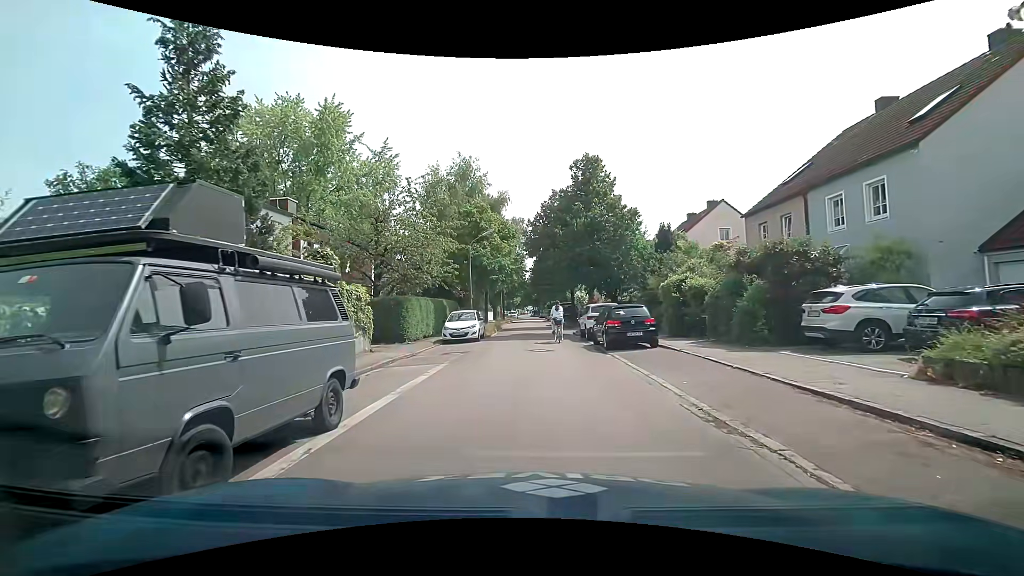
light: Day
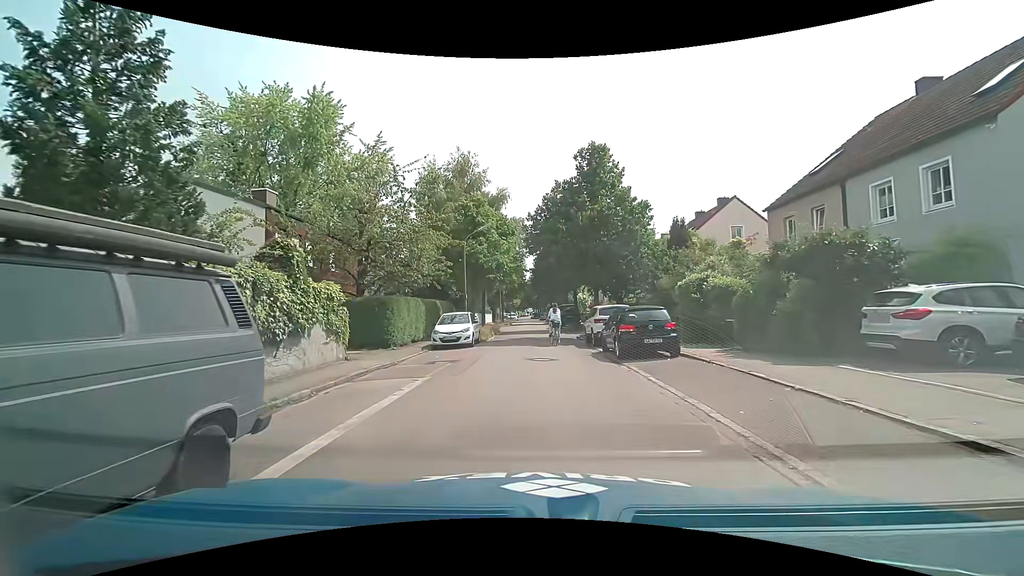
(+0.1, +2.4) m; 0°
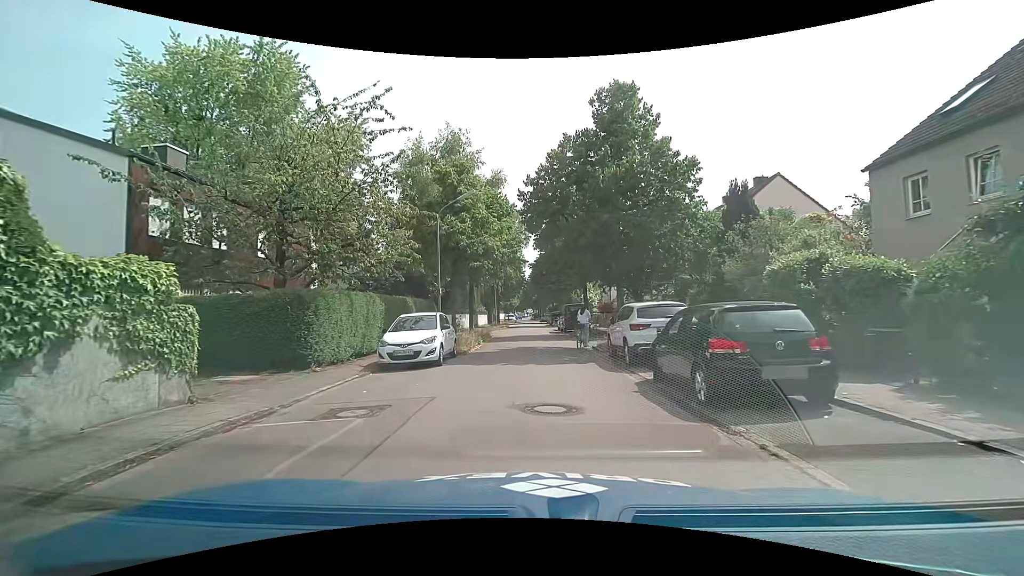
(+0.2, +7.1) m; +2°
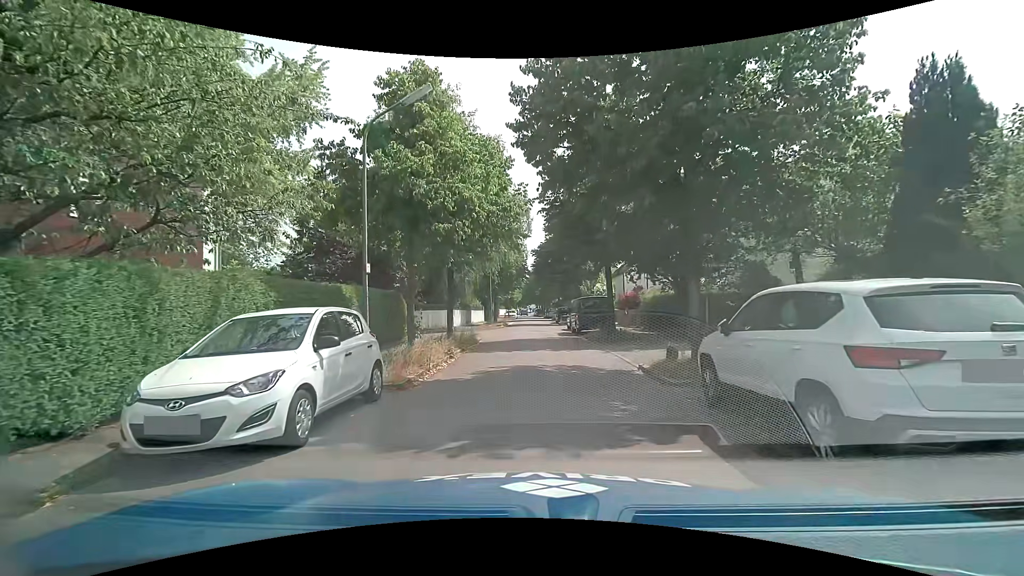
(0.0, +8.2) m; +1°
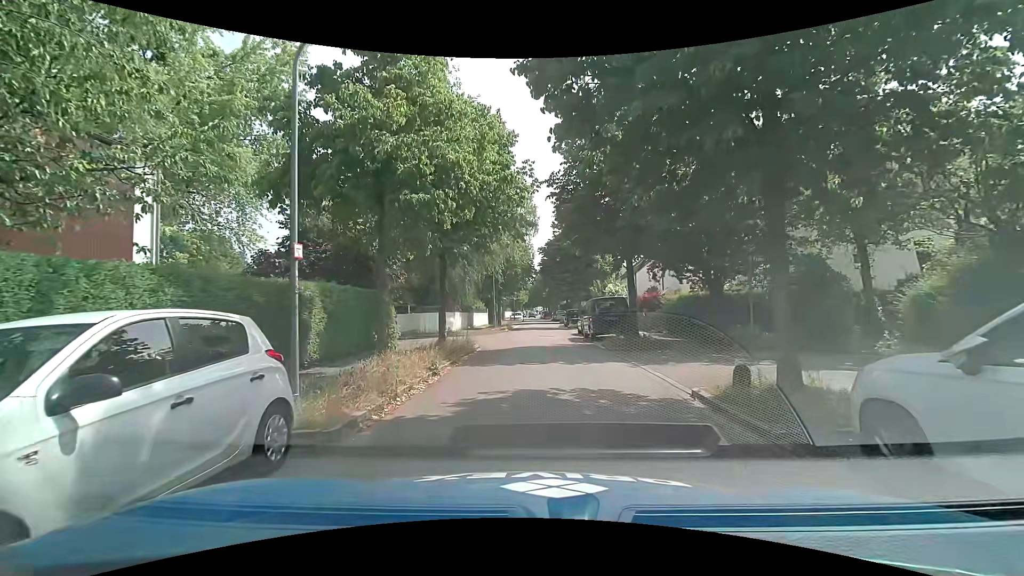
(-0.1, +3.3) m; -2°
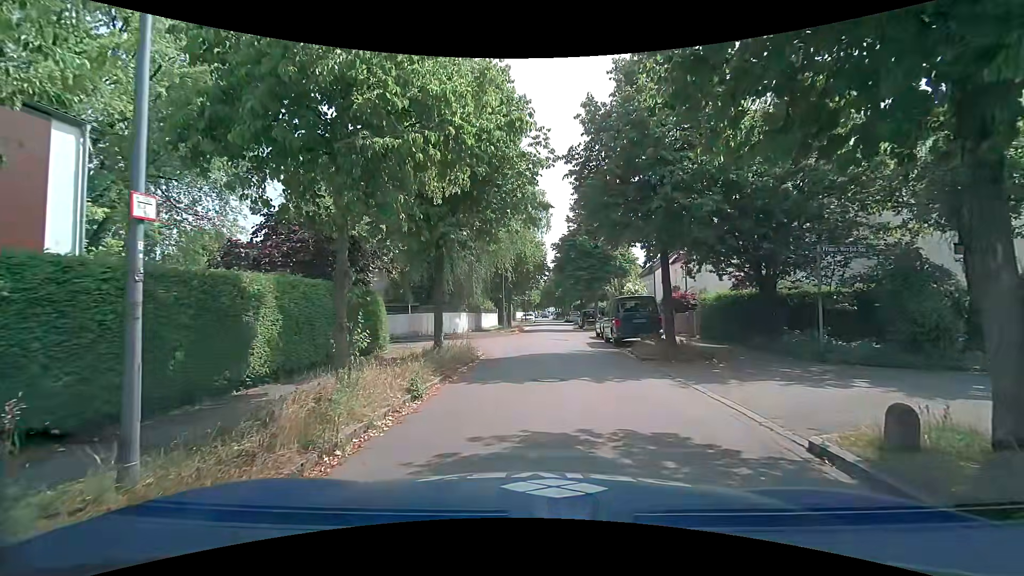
(0.0, +3.0) m; -1°
